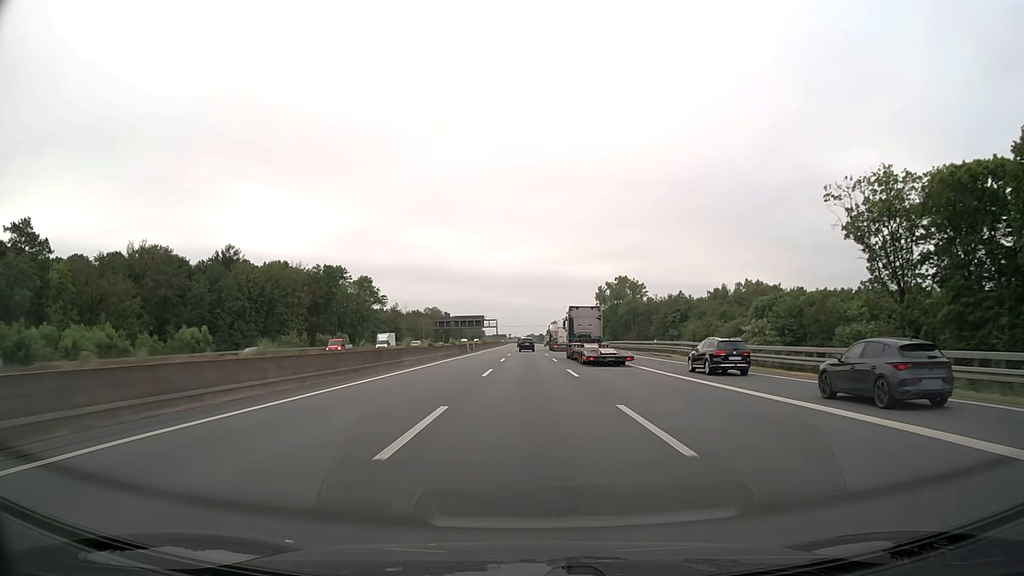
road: motorway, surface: asphalt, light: Day
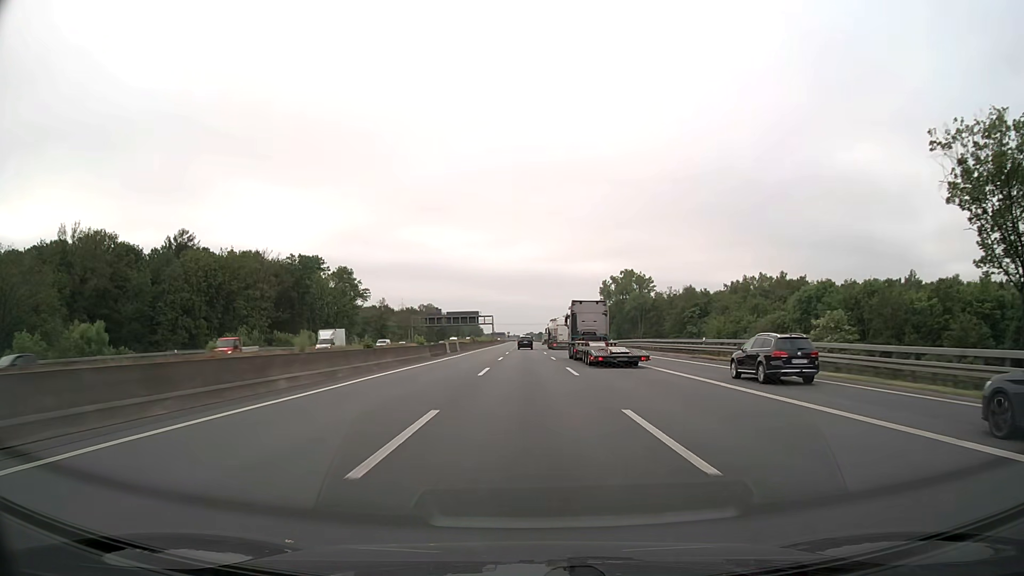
(0.0, +19.1) m; 0°
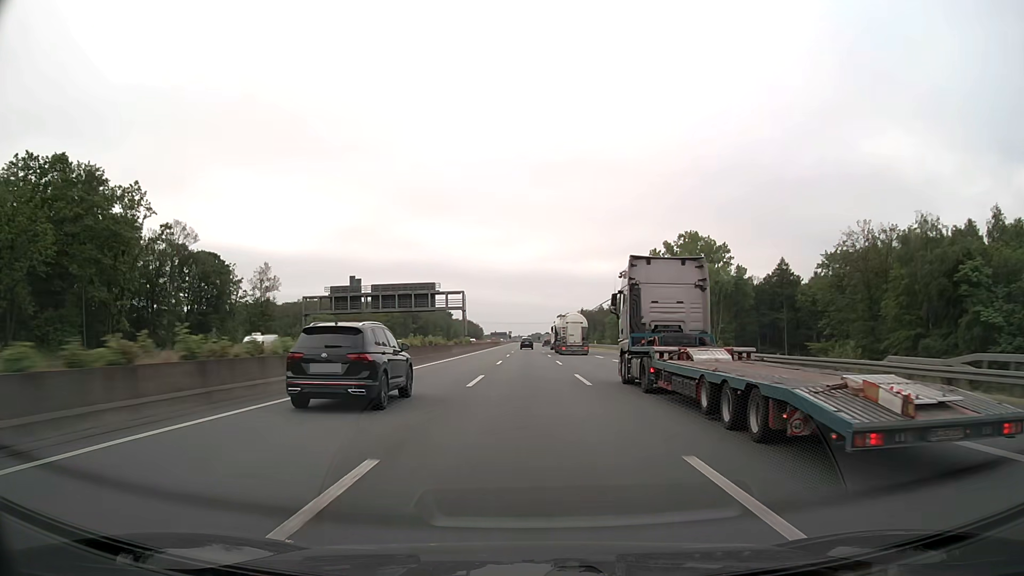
(-0.5, +95.4) m; -1°
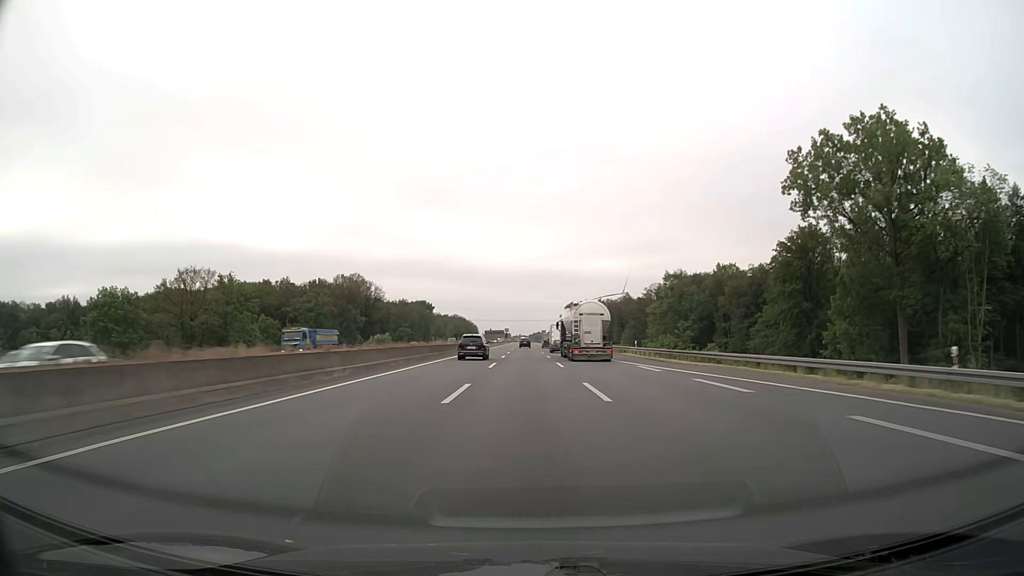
(0.0, +95.4) m; 0°
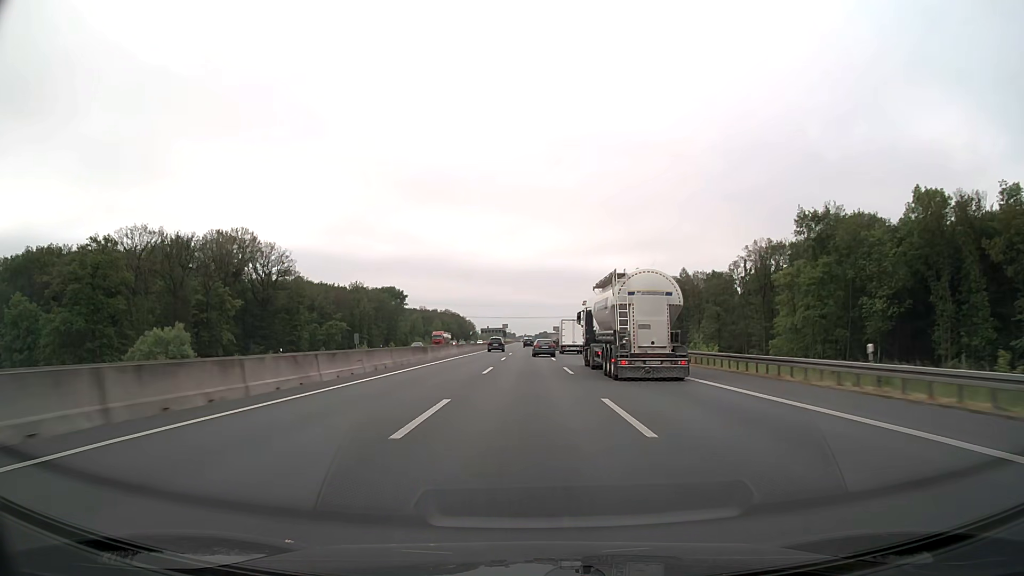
(-0.2, +95.3) m; 0°
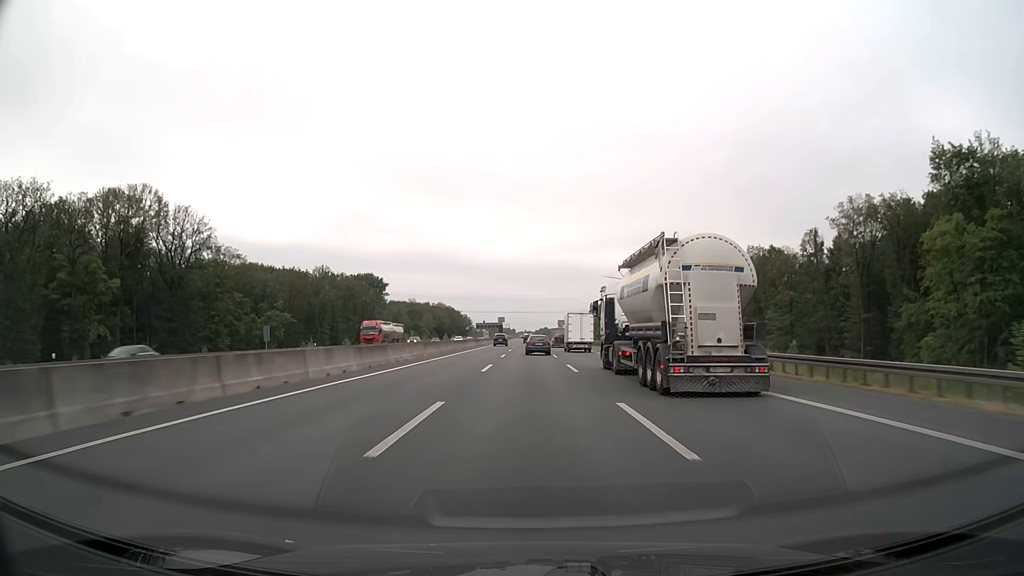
(0.0, +37.7) m; 0°
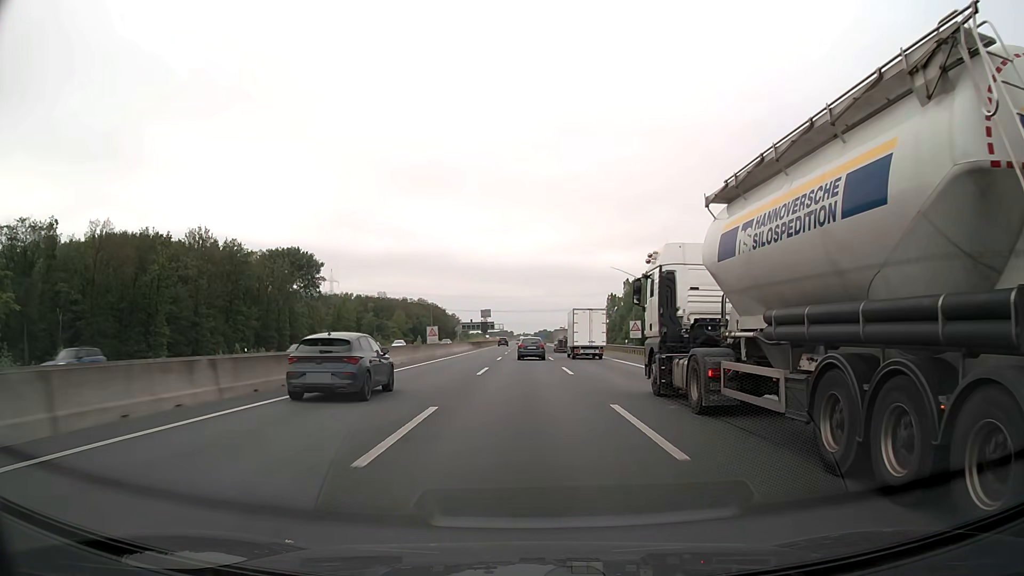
(0.0, +72.4) m; 0°
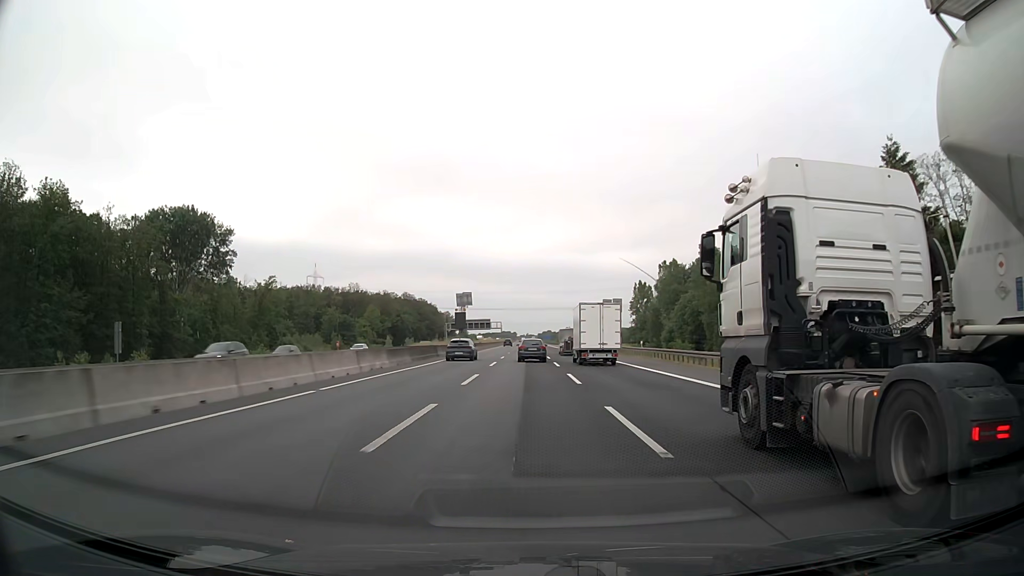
(0.0, +53.1) m; 0°
(0, +10) (0, +20) (0, +30) (0, +40) (0, +50) (0, +60) (0, +70) (0, +80) (0, +90) (0, +100) m
